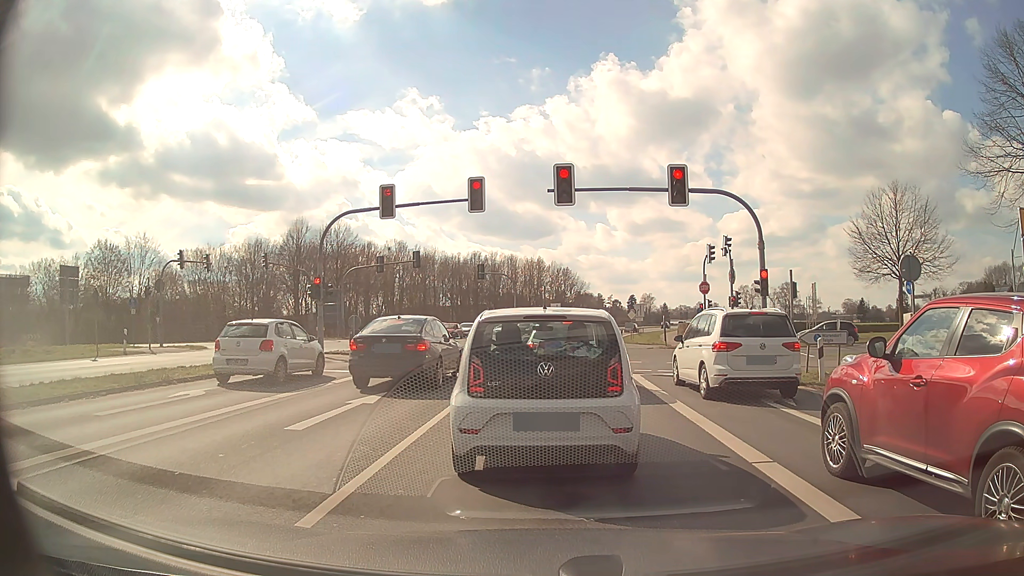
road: primary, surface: asphalt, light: Day
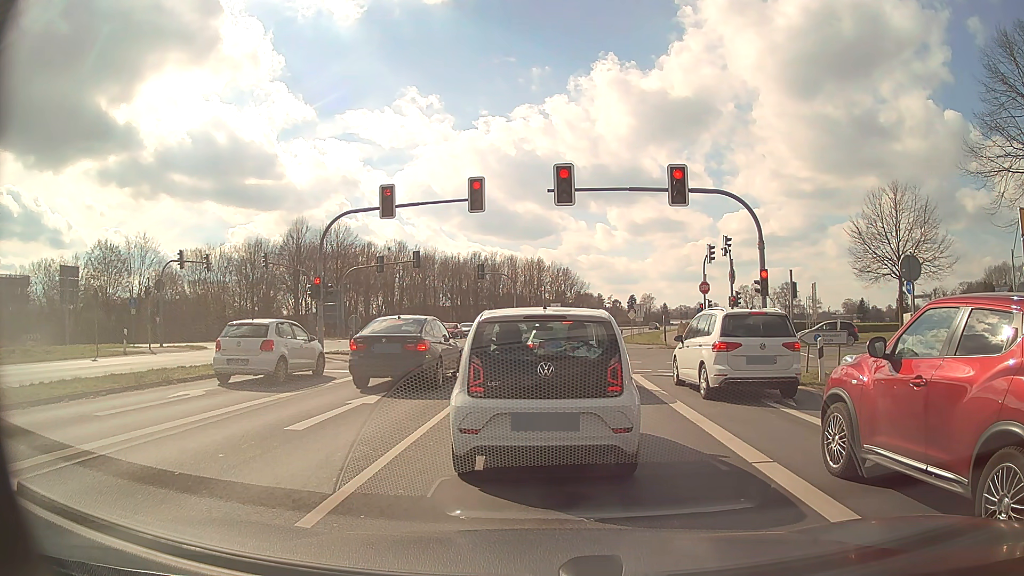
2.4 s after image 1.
(0.0, 0.0) m; 0°
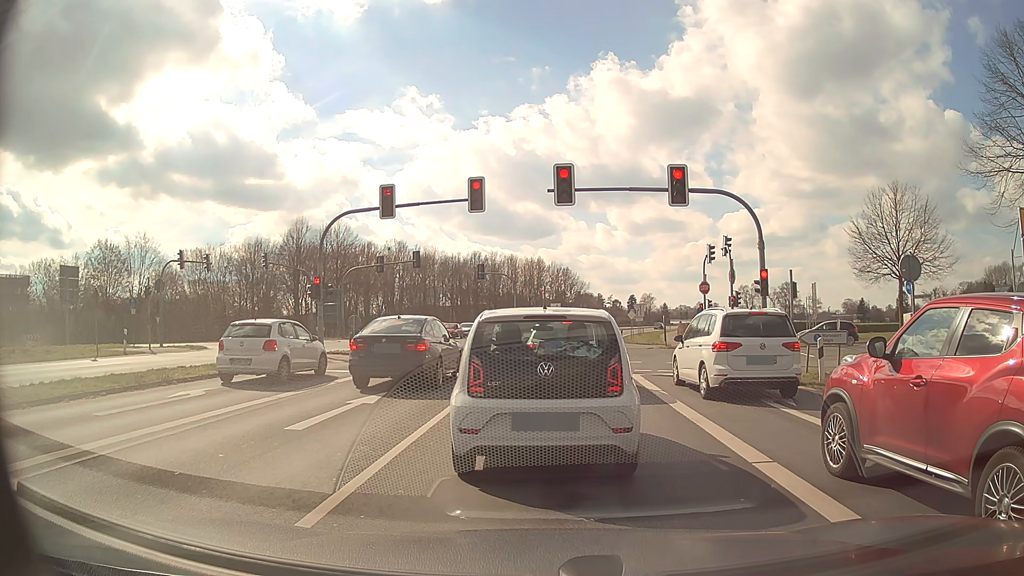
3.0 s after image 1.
(0.0, 0.0) m; 0°
(0, +10) (0, +20) (+1, +30) (+2, +40) (+3, +50) (+4, +60) (+6, +70) (+7, +80) (+9, +89) (+12, +99) m
